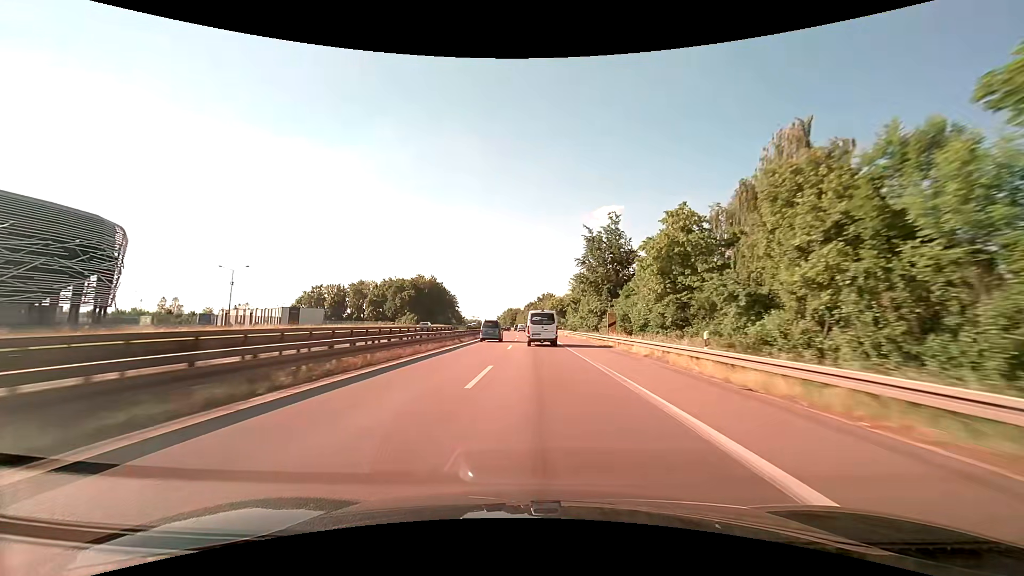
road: trunk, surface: asphalt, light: Day
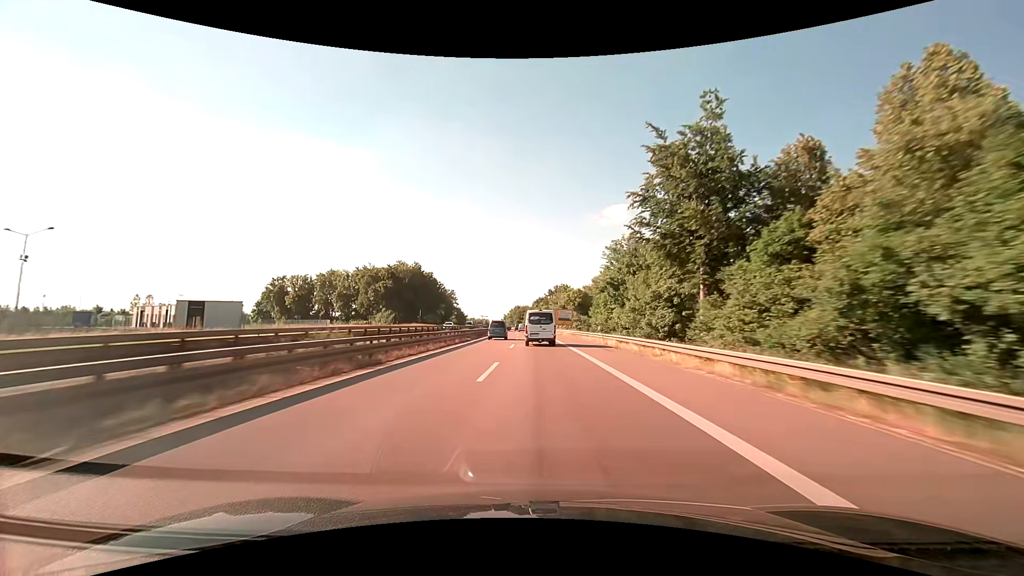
(-0.4, +34.8) m; -1°
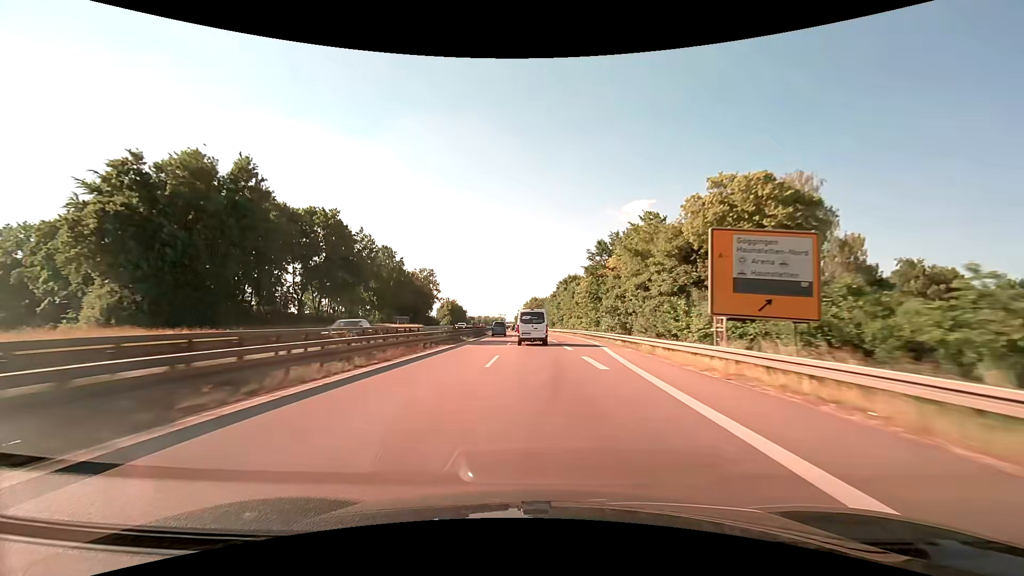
(-1.8, +85.7) m; -2°
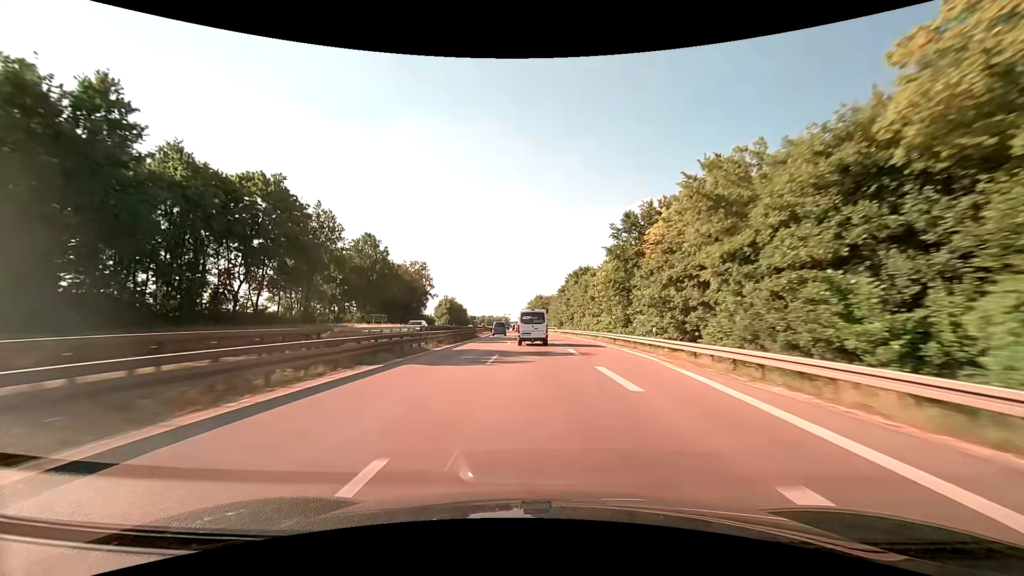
(-0.1, +16.9) m; -1°
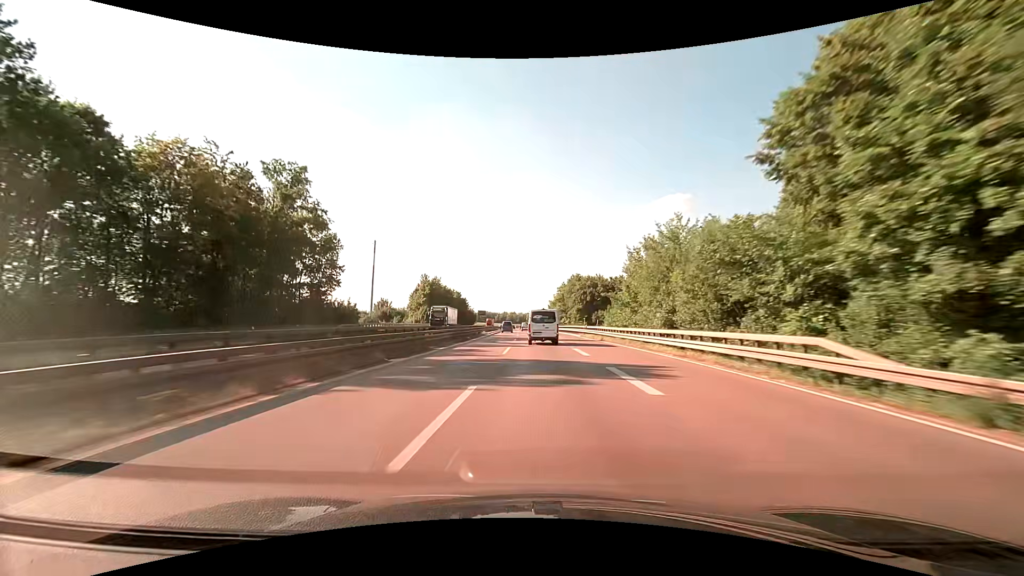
(-2.3, +84.1) m; -3°
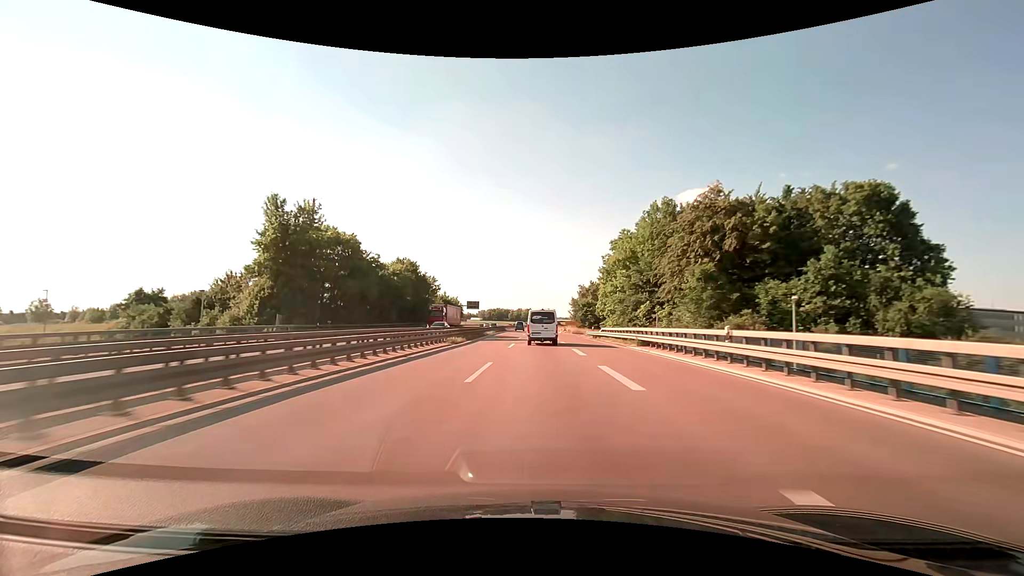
(-1.4, +83.1) m; -2°
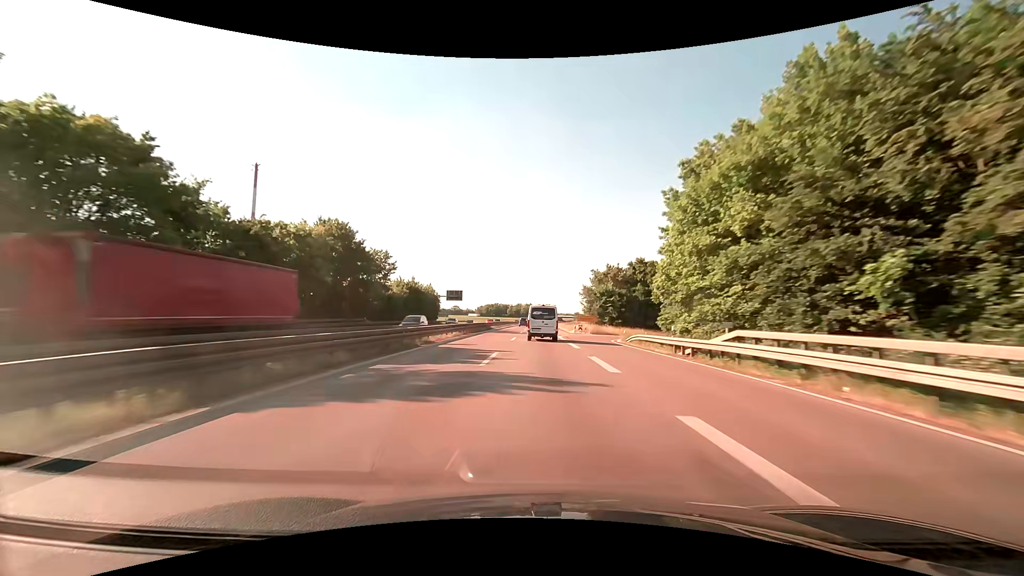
(-0.1, +32.9) m; 0°
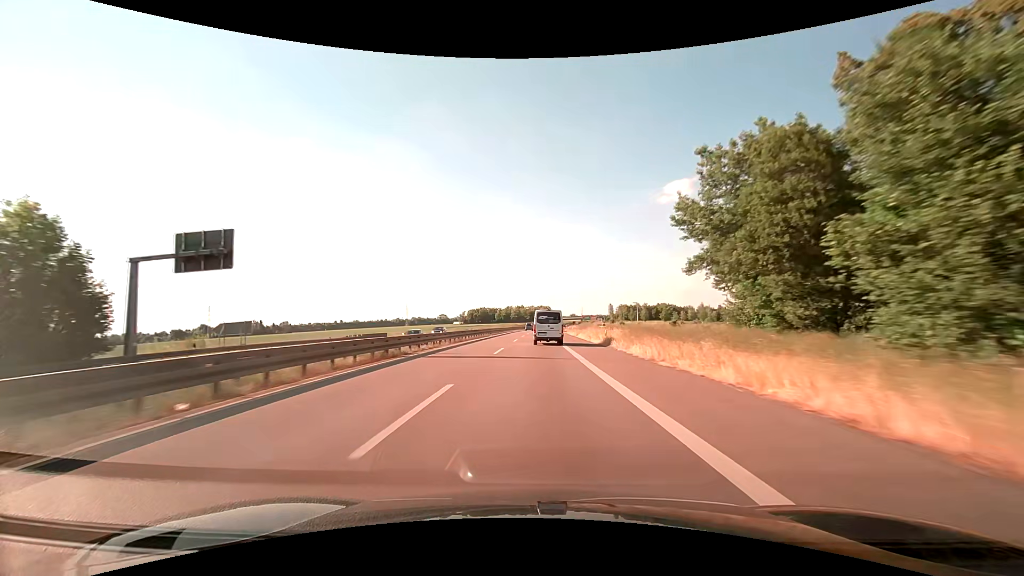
(+0.5, +81.0) m; +1°
(0, +10) (0, +20) (0, +30) (0, +40) (0, +50) (0, +60) (+1, +70) (+1, +80) (+1, +90) (+1, +100) m
